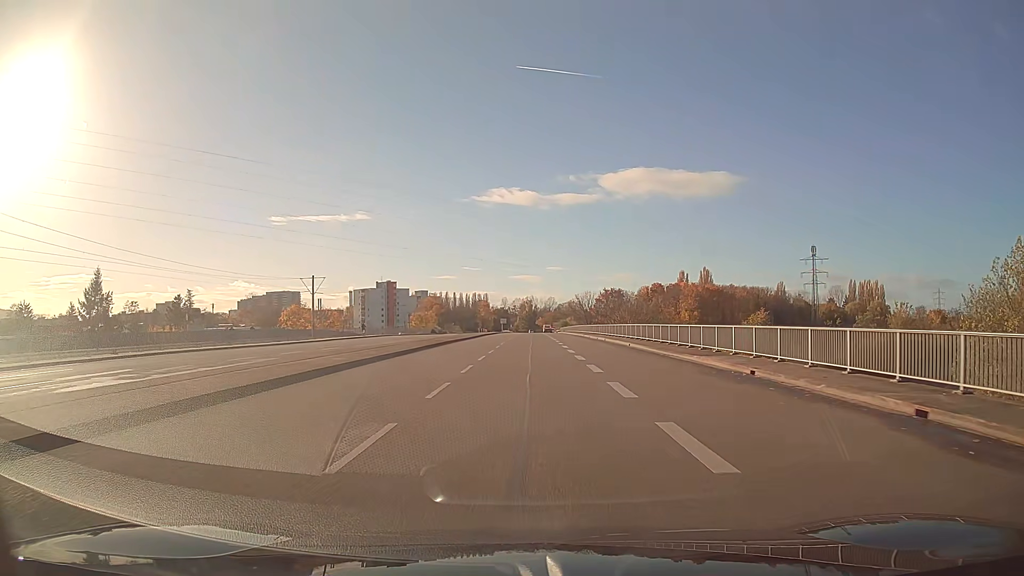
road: secondary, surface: asphalt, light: Day
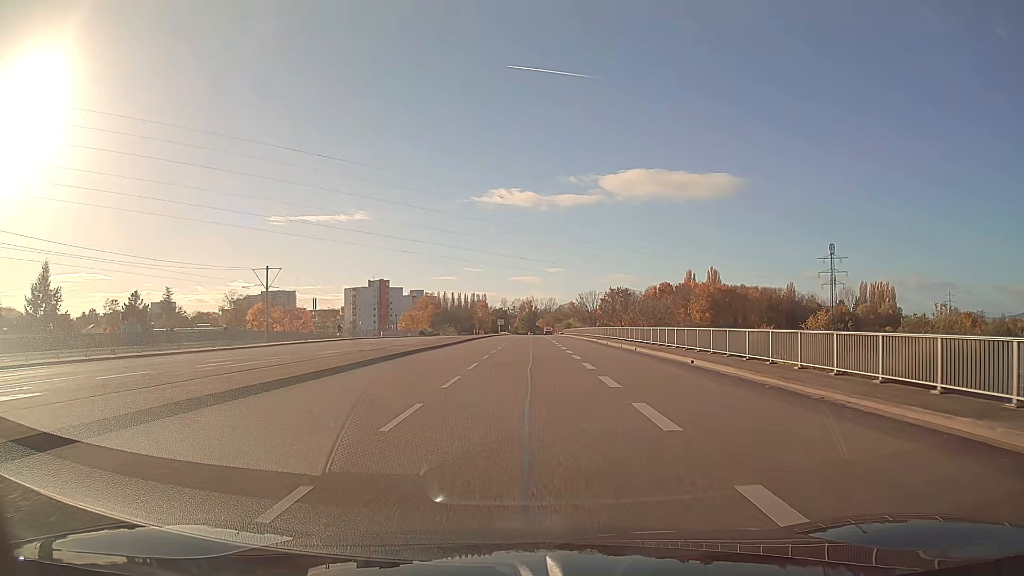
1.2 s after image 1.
(0.0, +15.2) m; 0°
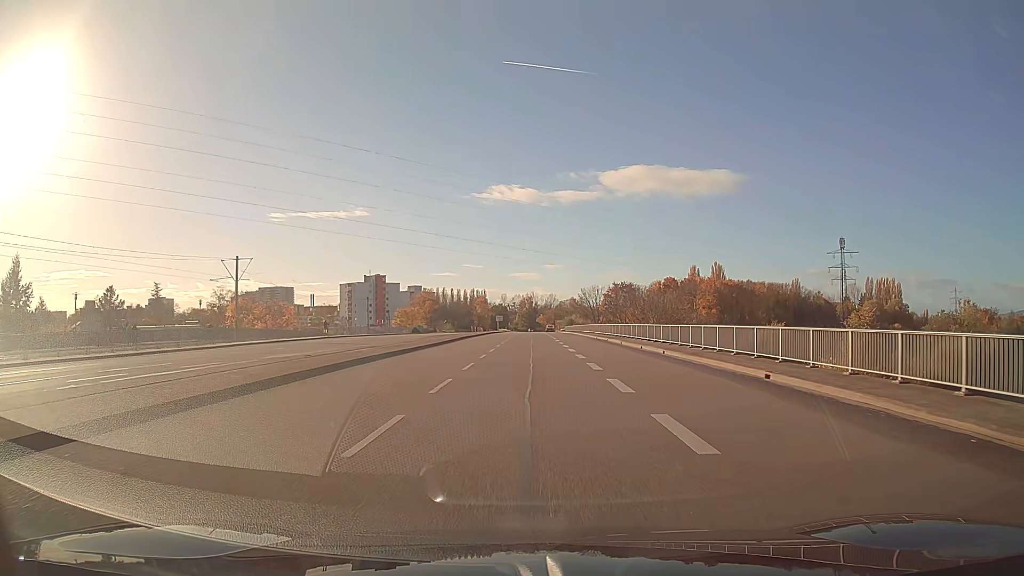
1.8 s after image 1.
(0.0, +7.6) m; 0°
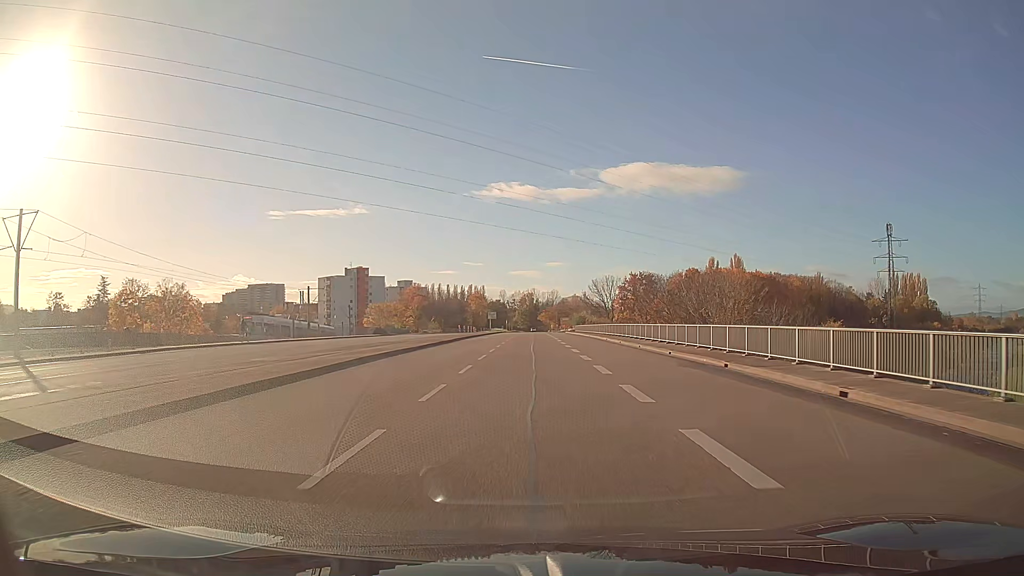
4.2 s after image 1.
(0.0, +30.7) m; 0°
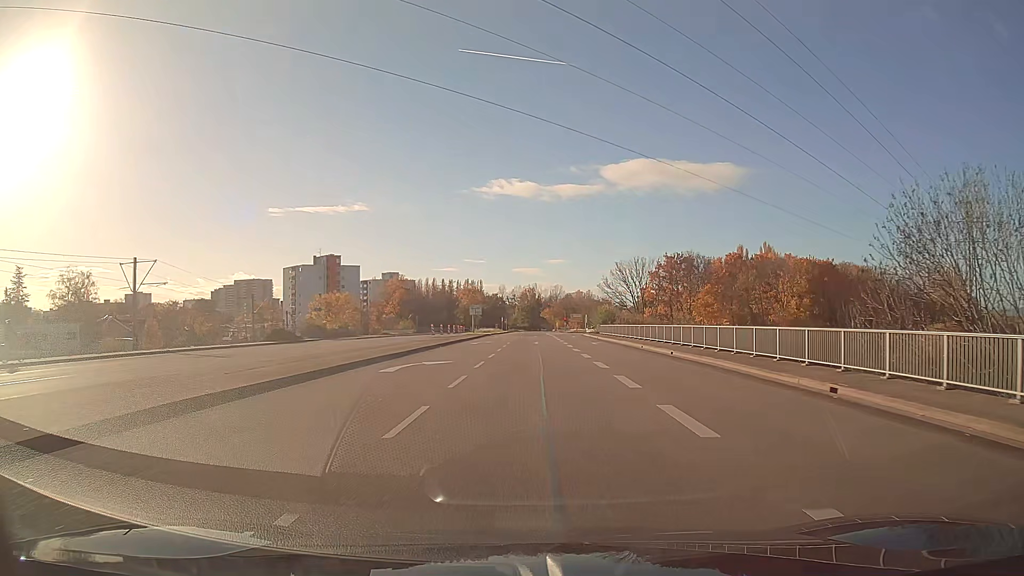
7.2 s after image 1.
(-0.1, +39.0) m; 0°
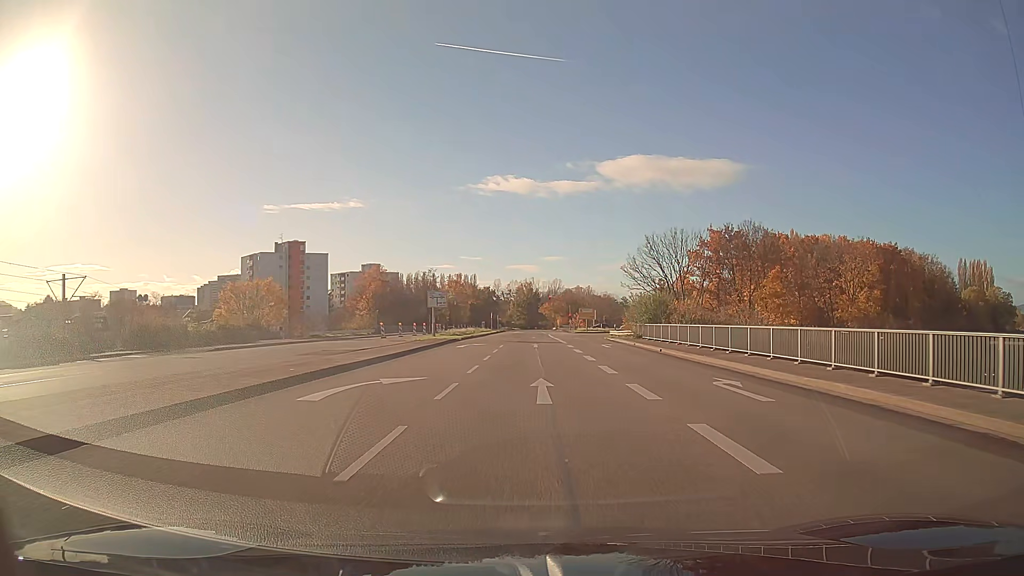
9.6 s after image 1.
(+0.1, +31.3) m; 0°
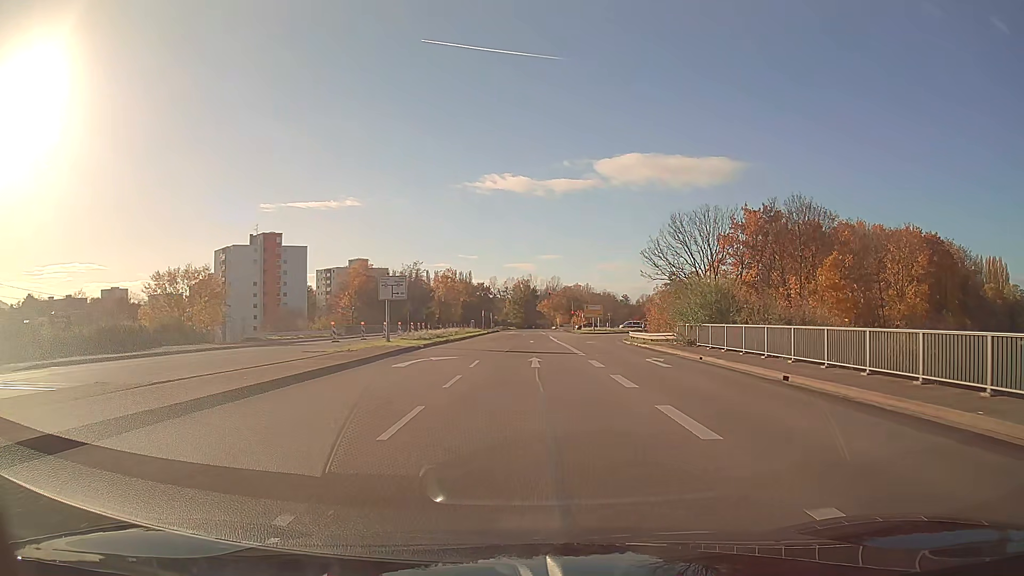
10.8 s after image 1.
(0.0, +15.7) m; 0°
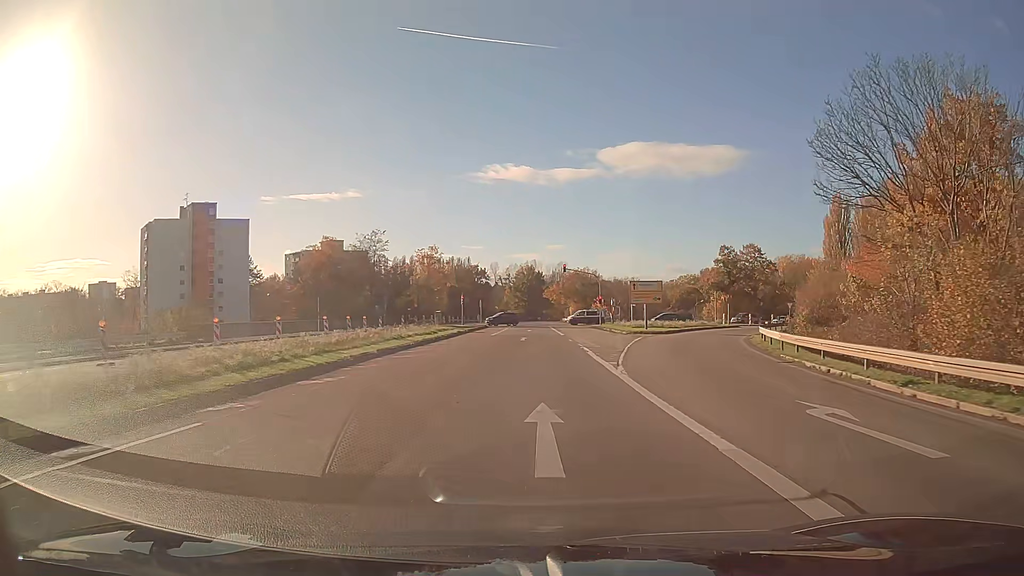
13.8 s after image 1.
(-0.1, +38.3) m; 0°
